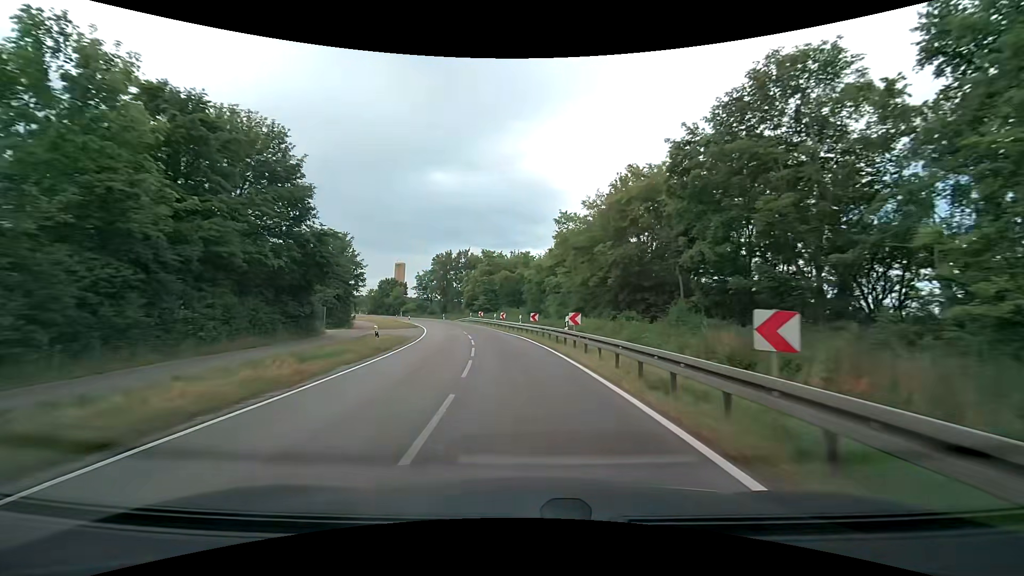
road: tertiary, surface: asphalt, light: Day
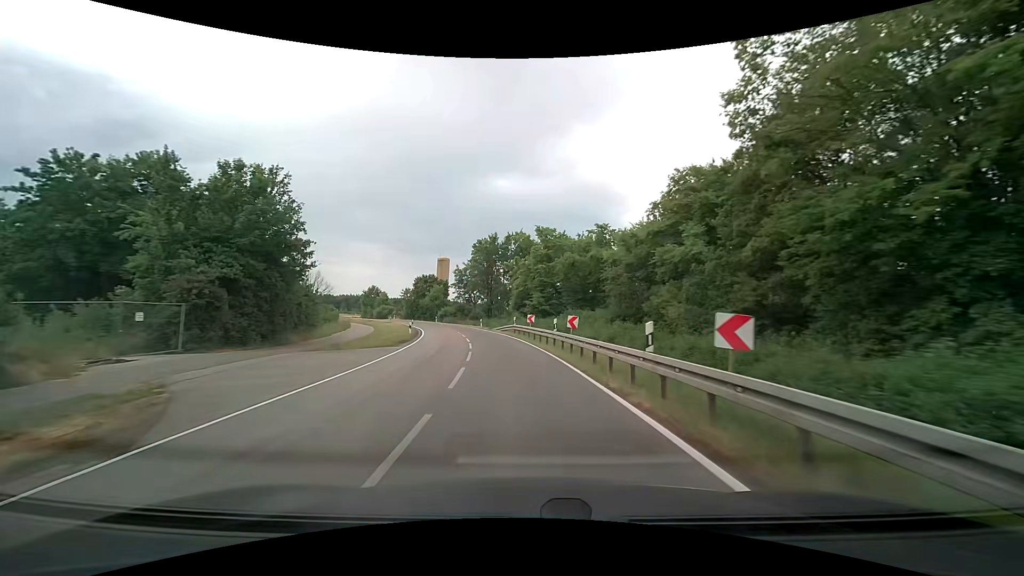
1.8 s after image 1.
(-1.3, +25.6) m; -7°
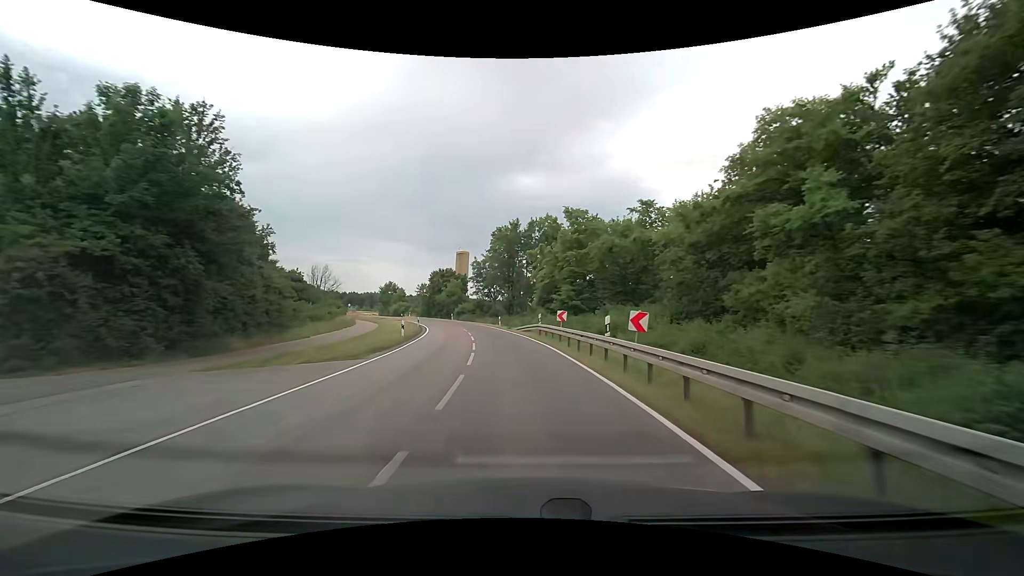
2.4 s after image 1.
(-0.2, +8.7) m; -3°
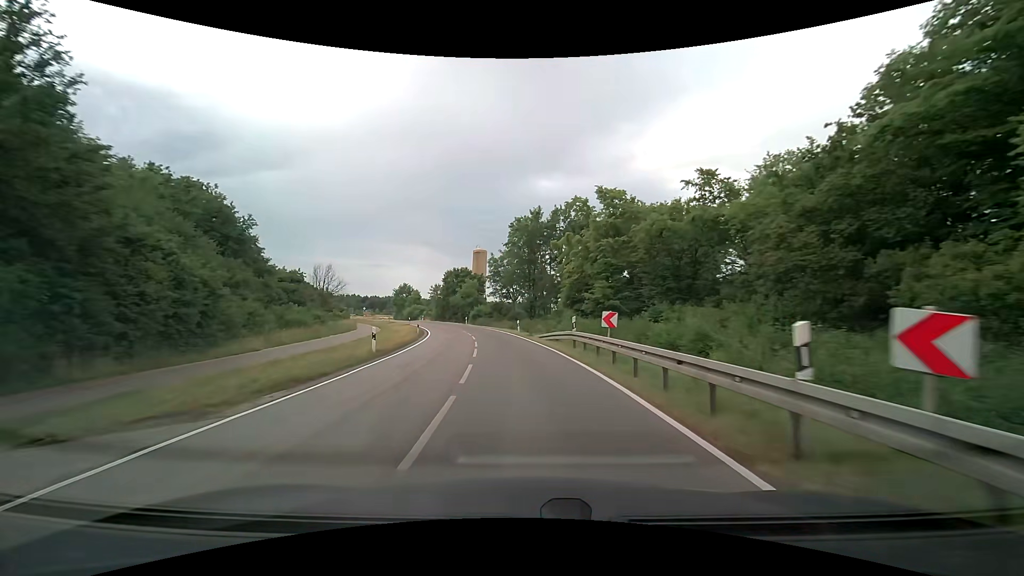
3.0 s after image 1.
(-0.2, +8.7) m; -3°
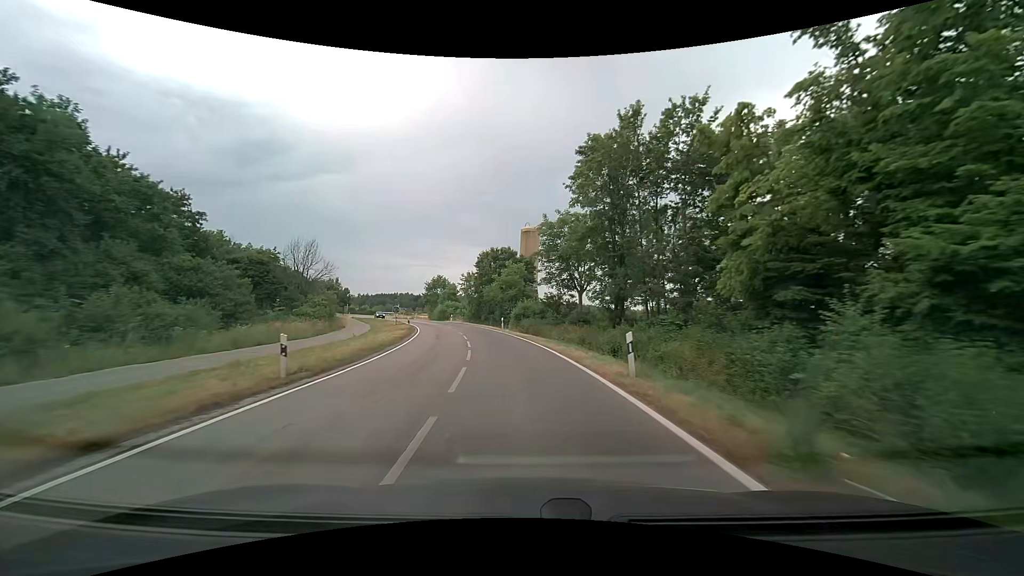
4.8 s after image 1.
(-1.5, +26.2) m; -6°
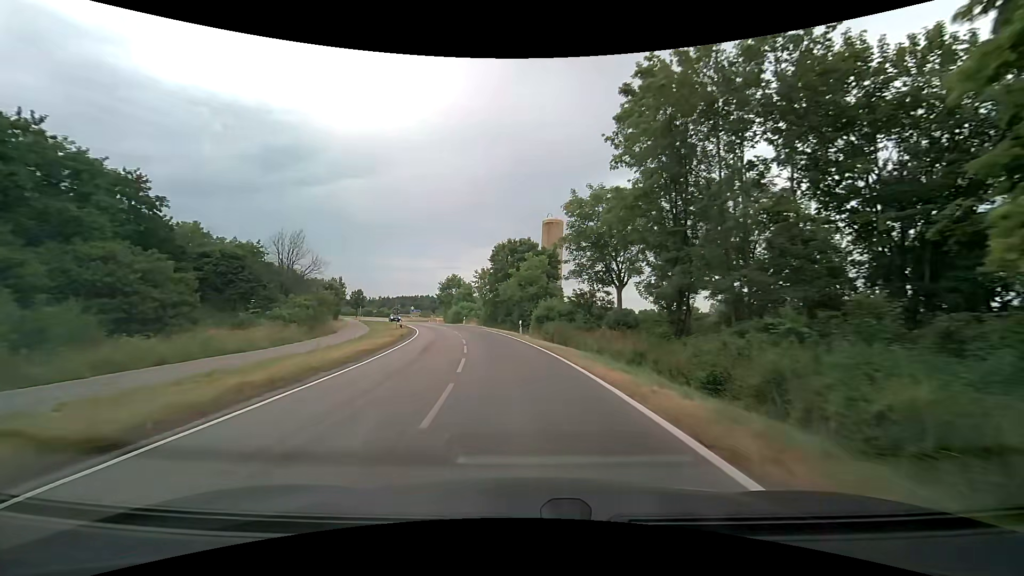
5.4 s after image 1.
(-0.2, +8.7) m; -3°
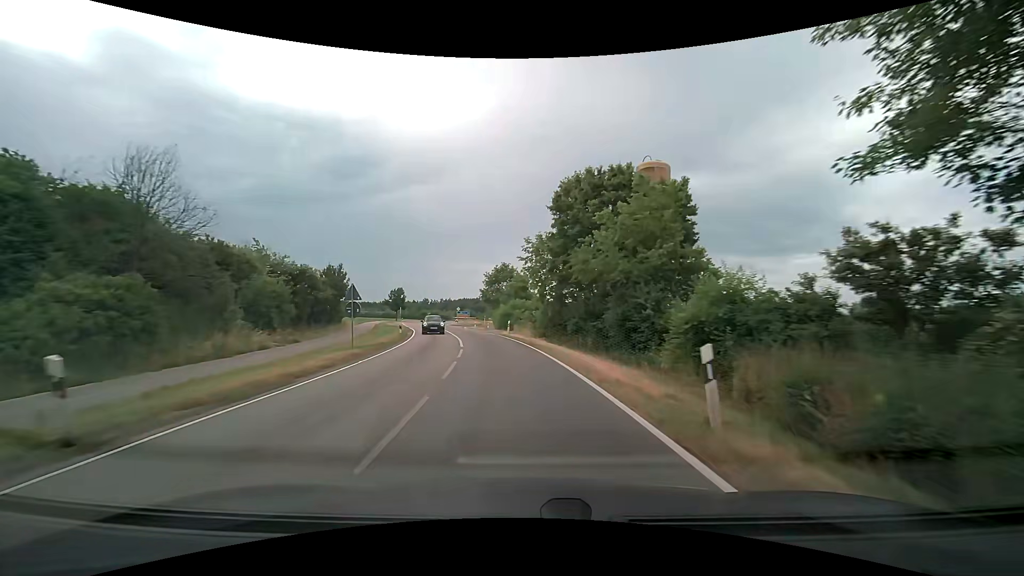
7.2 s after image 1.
(-1.6, +25.8) m; -7°
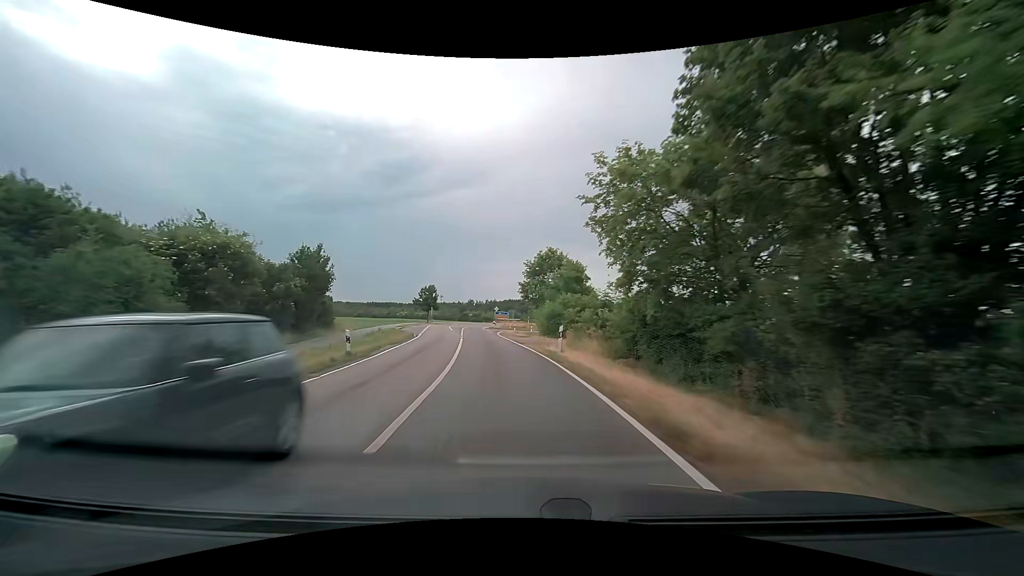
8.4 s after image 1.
(-0.7, +17.4) m; -5°
(0, +10) (-1, +20) (-3, +30) (-4, +40) (-5, +50) (-7, +60) (-8, +69) (-9, +79) (-10, +89) (-12, +99) m
